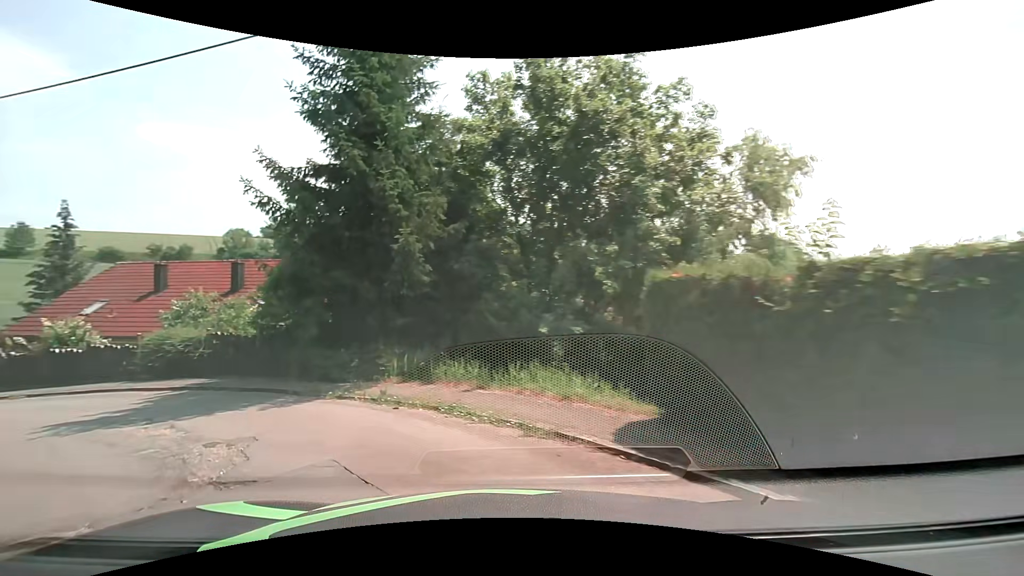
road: residential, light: Day
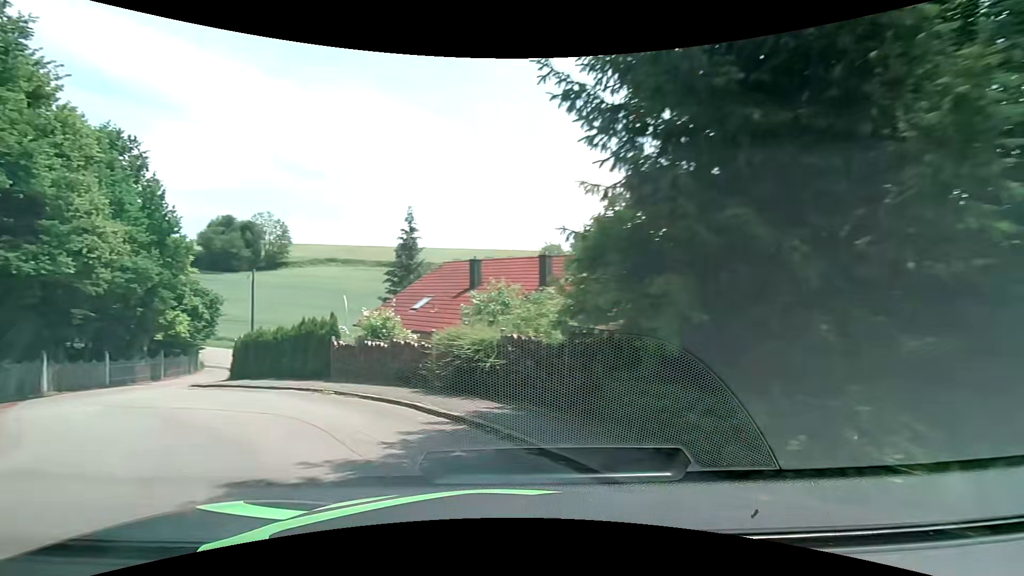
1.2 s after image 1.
(-2.0, +6.5) m; -33°
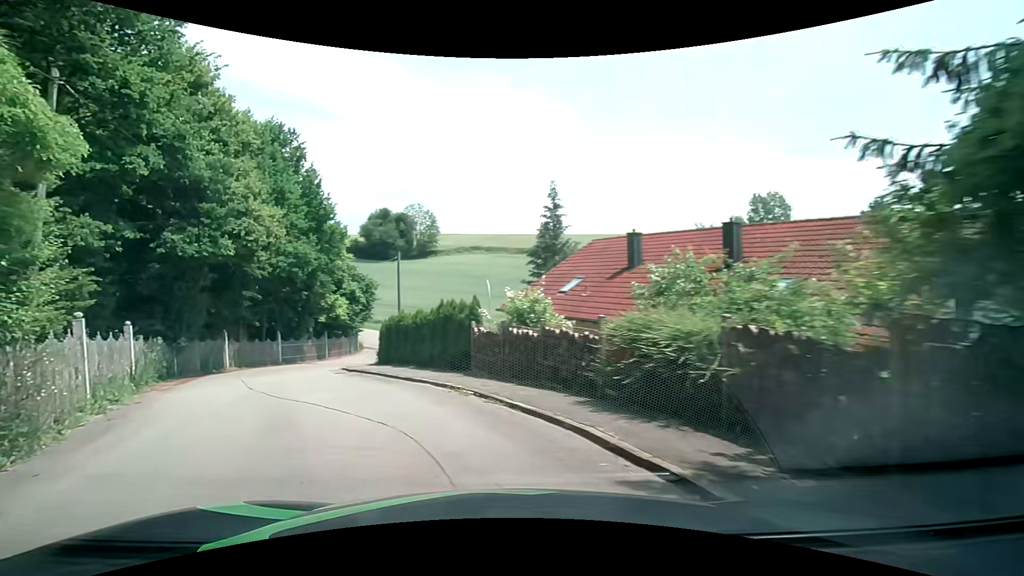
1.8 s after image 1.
(-0.4, +3.5) m; -16°
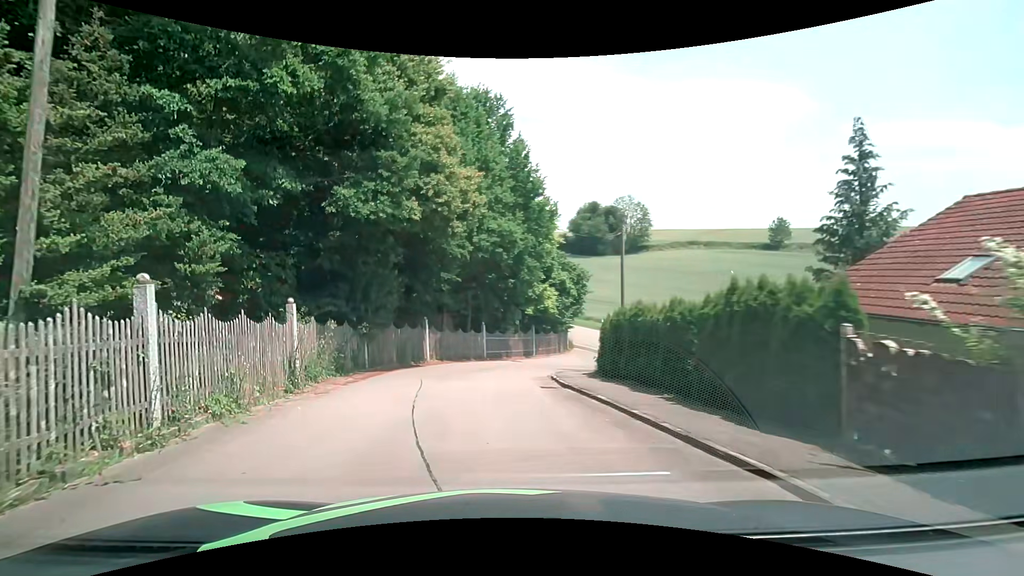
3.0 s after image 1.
(-1.6, +7.3) m; -23°
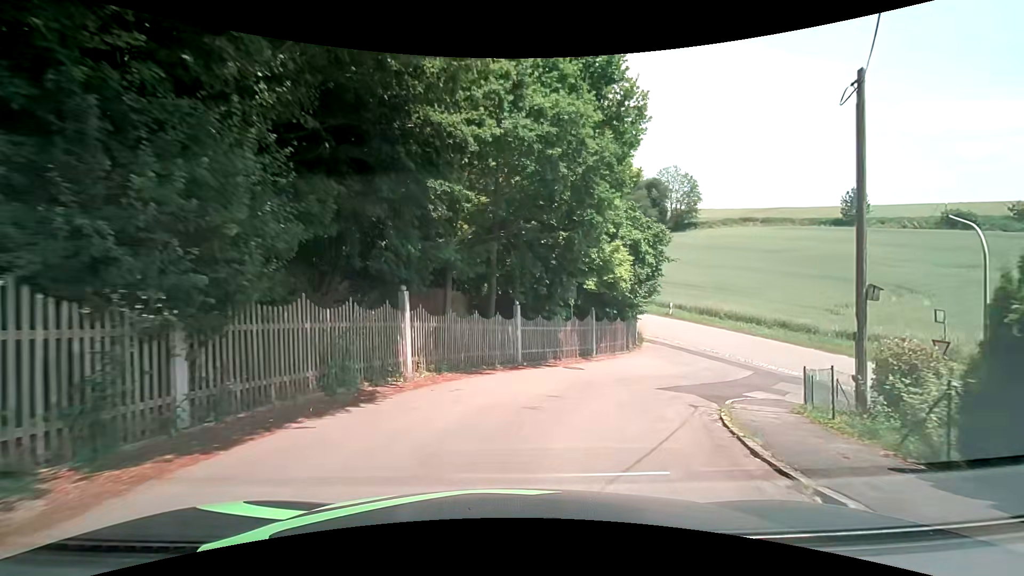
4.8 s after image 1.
(-0.9, +13.1) m; -2°
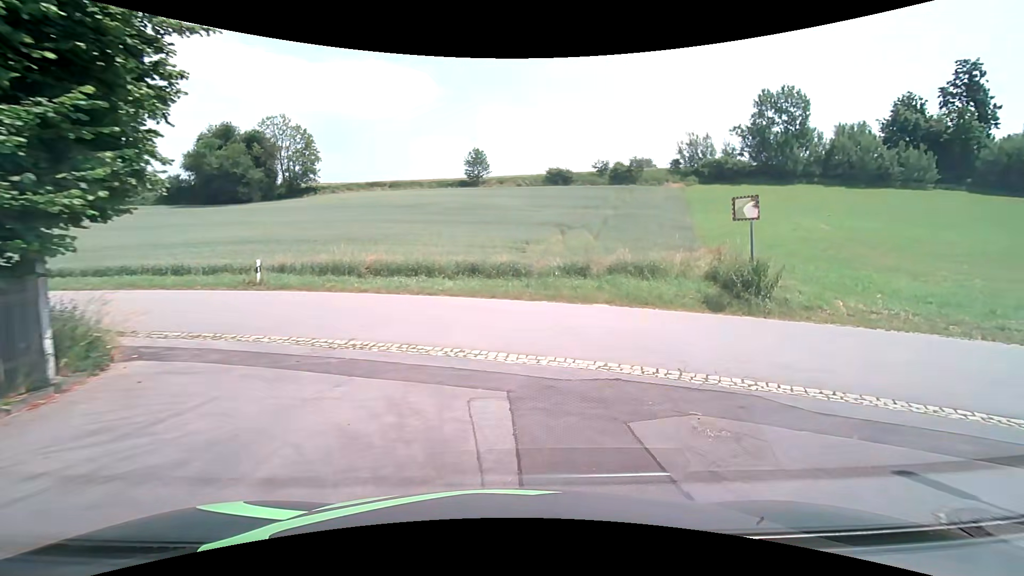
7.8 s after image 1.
(+6.1, +19.2) m; +40°
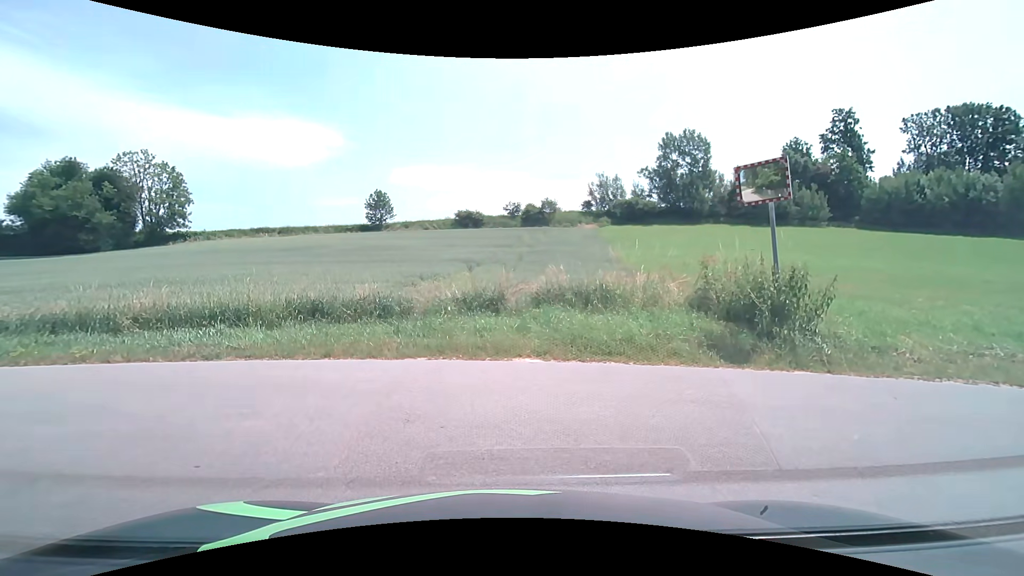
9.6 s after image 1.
(+0.7, +6.5) m; +11°
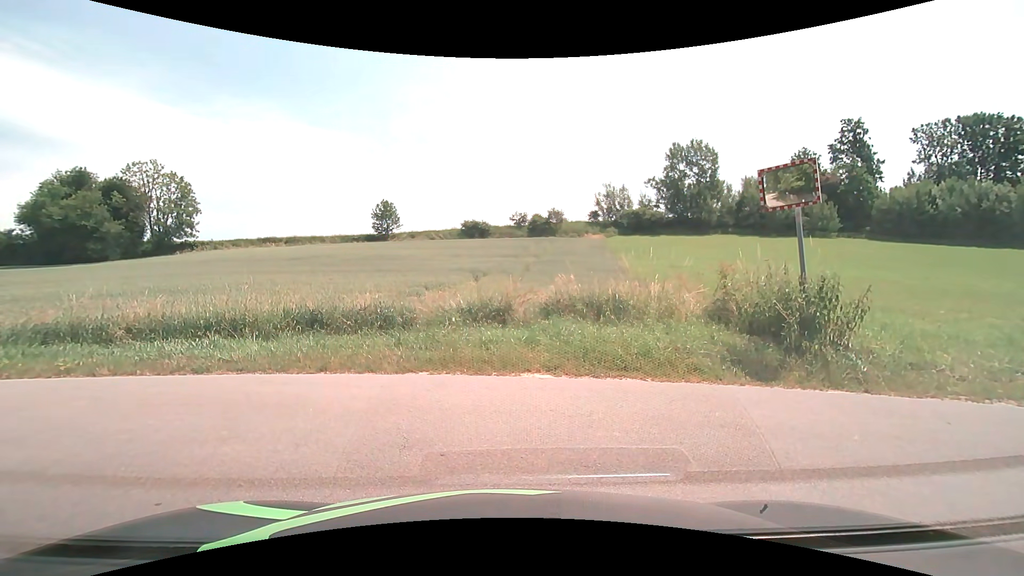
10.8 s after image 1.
(0.0, +0.5) m; 0°
